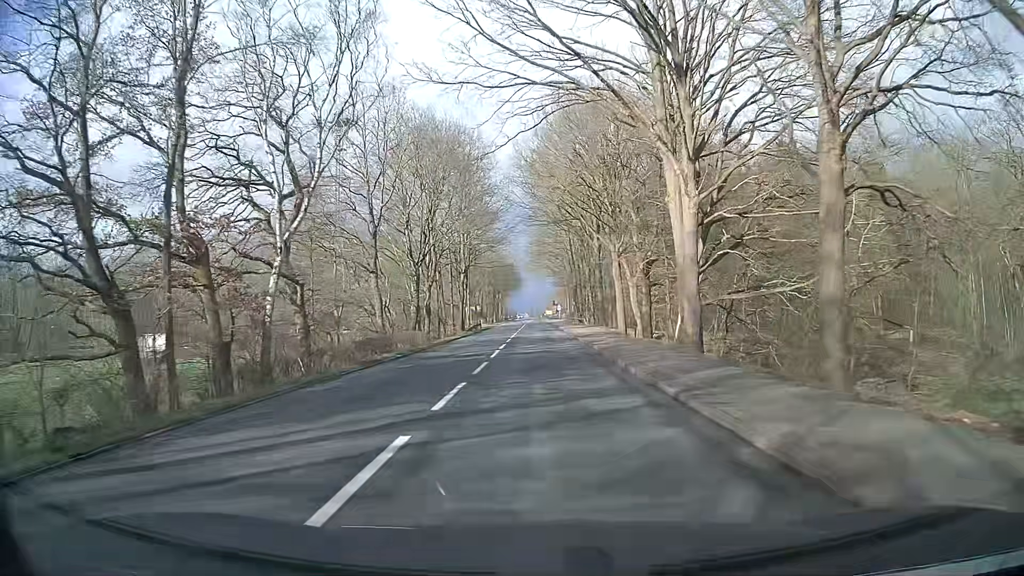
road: secondary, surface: asphalt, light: Day
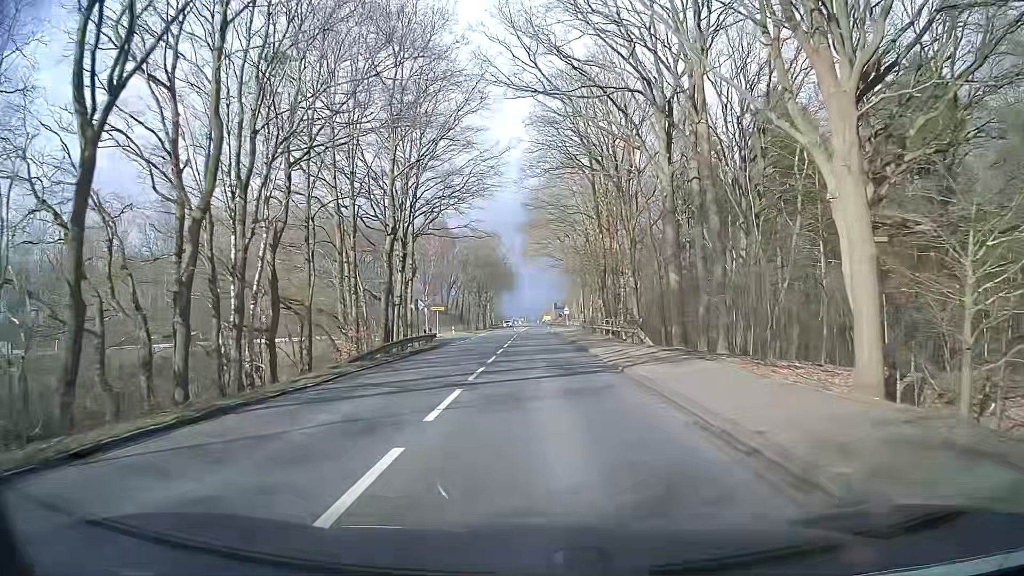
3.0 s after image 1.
(-0.7, +37.1) m; -1°
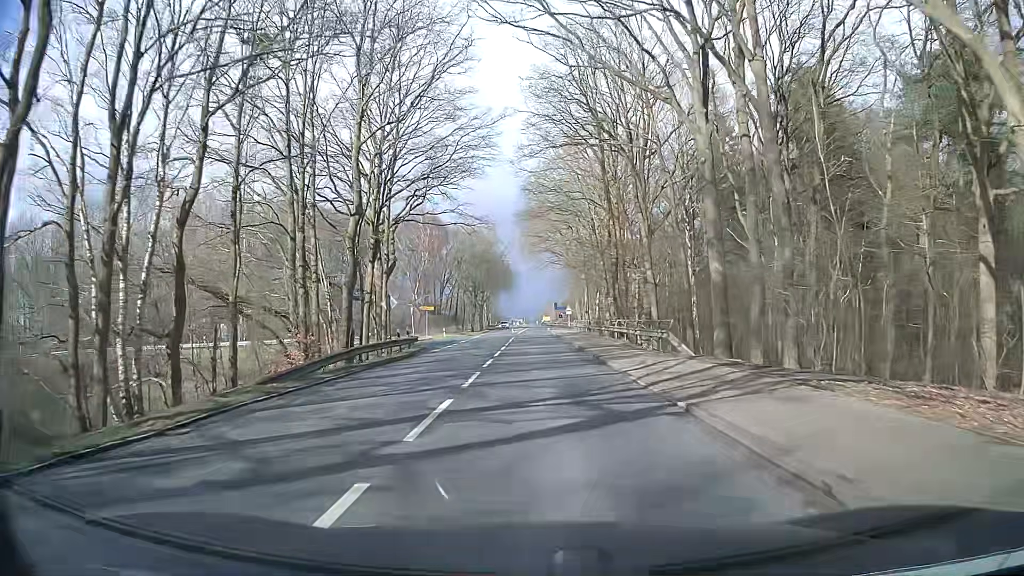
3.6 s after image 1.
(0.0, +7.4) m; +1°
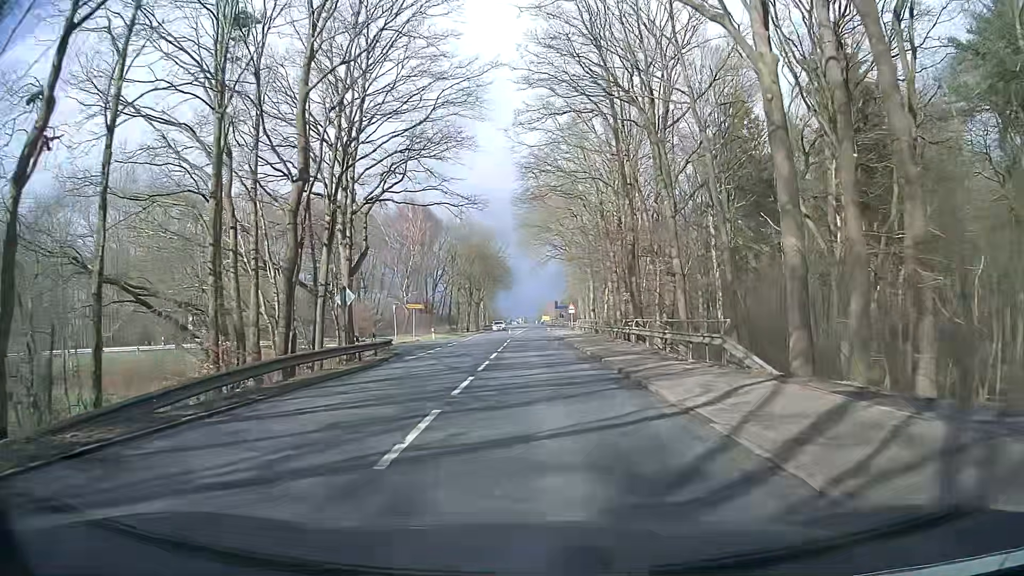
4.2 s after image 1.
(-0.1, +7.5) m; -2°
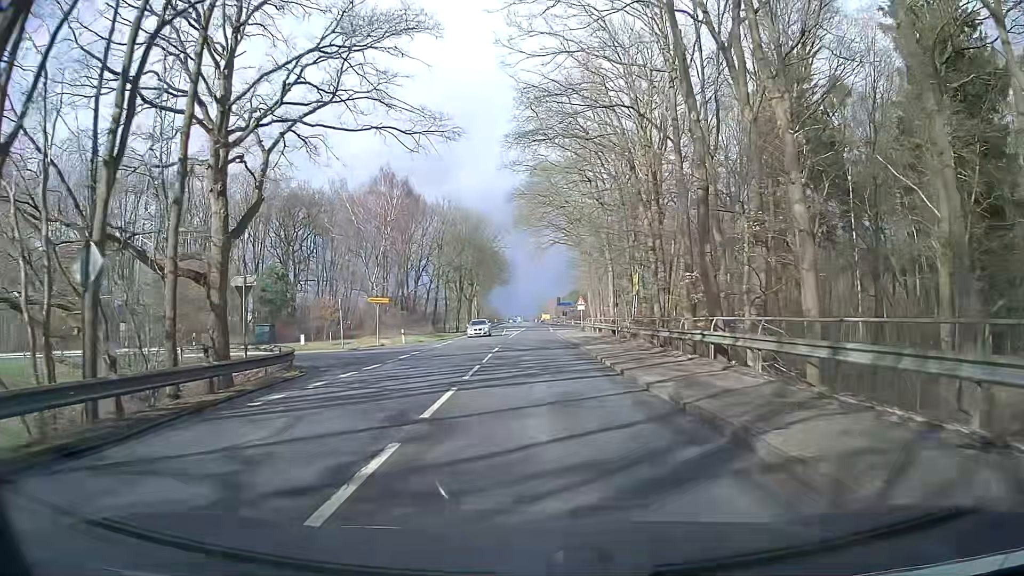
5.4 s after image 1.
(+0.3, +15.0) m; +2°
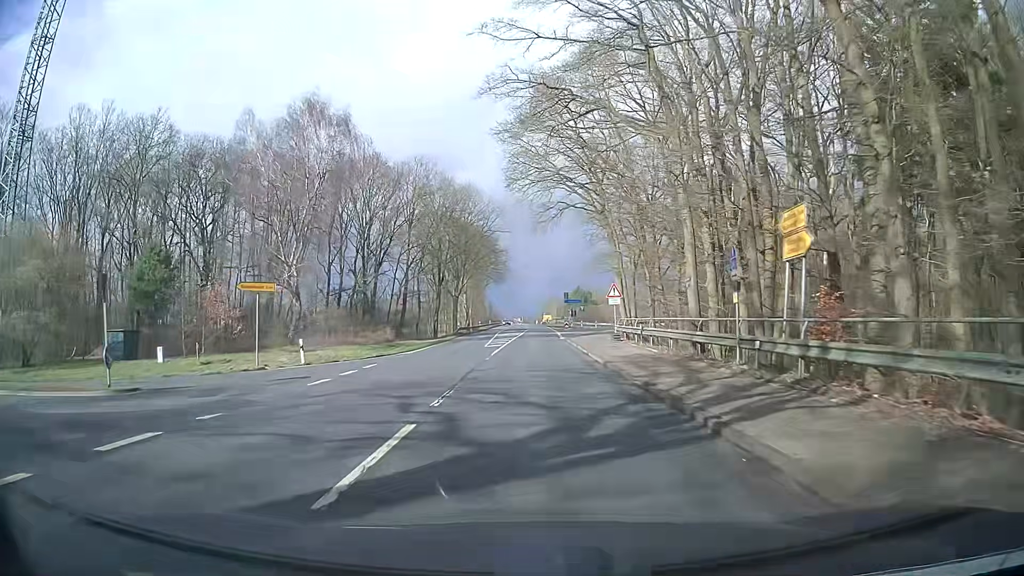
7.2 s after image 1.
(-0.1, +22.7) m; -1°
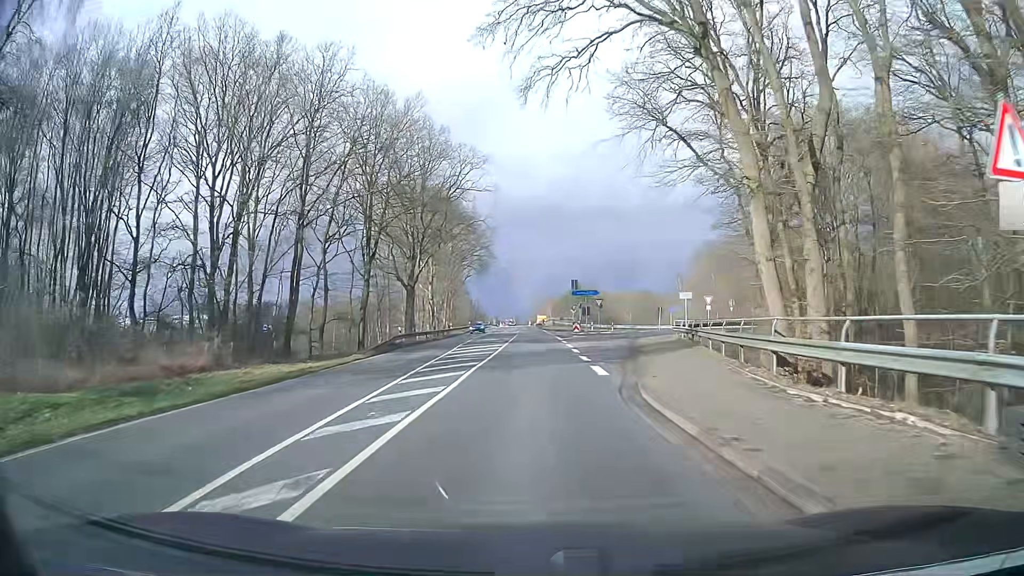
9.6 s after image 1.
(0.0, +30.4) m; +1°
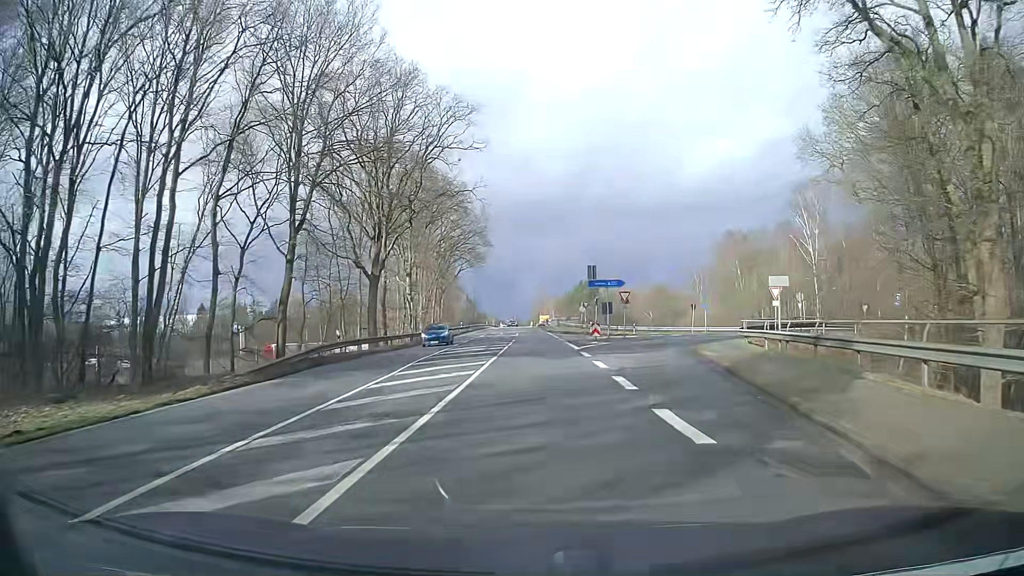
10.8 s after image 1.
(-0.1, +15.3) m; 0°
(0, +10) (0, +20) (0, +30) (0, +40) (0, +50) (0, +60) (0, +70) (0, +80) (0, +90) (0, +100) m
